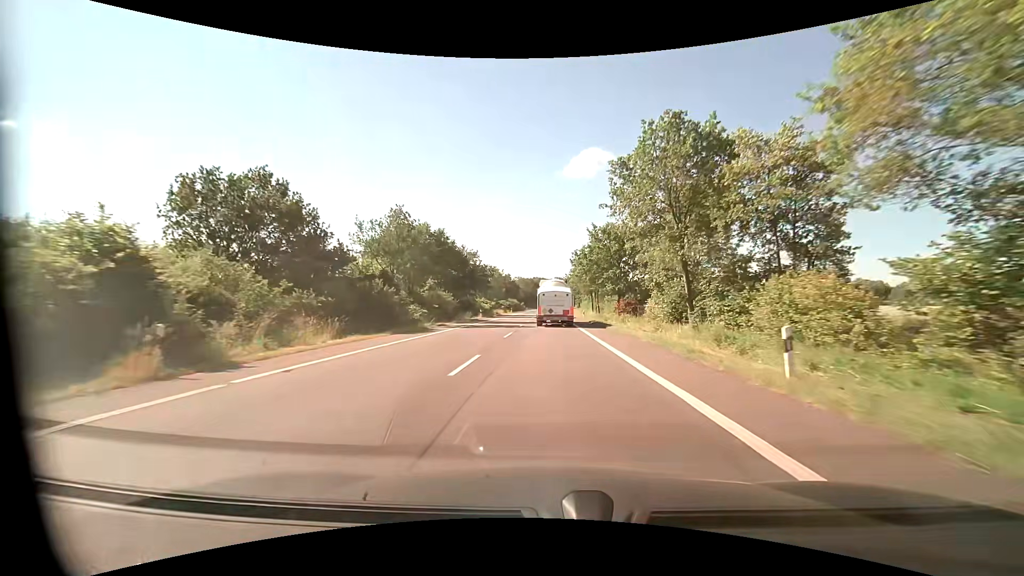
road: primary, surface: asphalt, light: Day
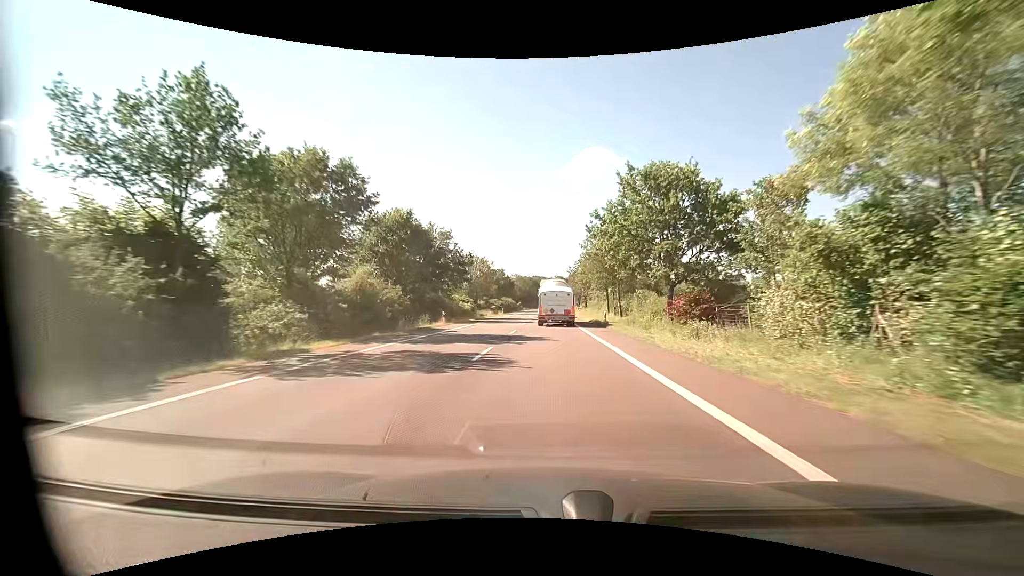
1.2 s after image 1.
(+0.1, +21.8) m; 0°
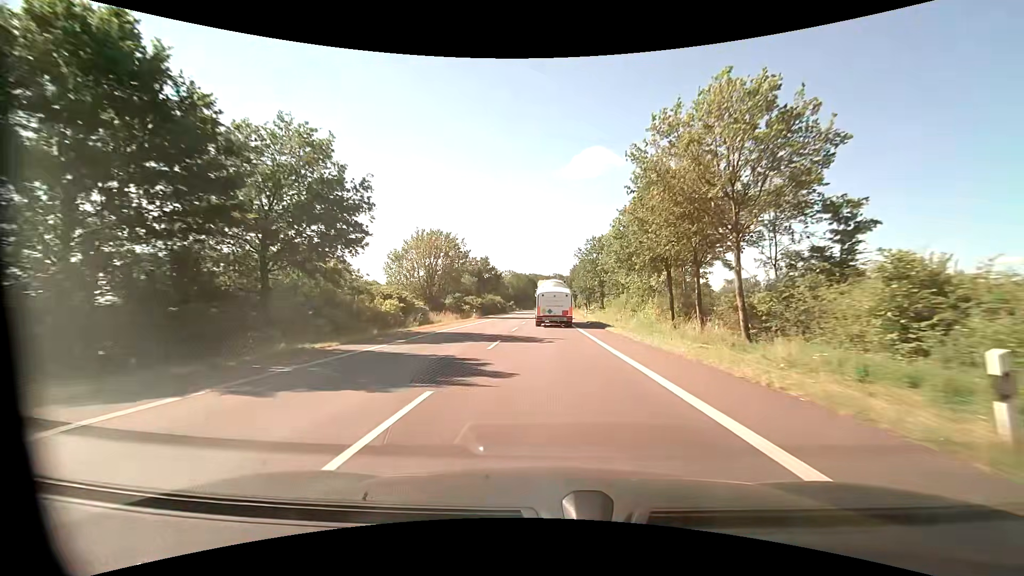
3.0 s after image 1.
(-0.1, +32.6) m; 0°
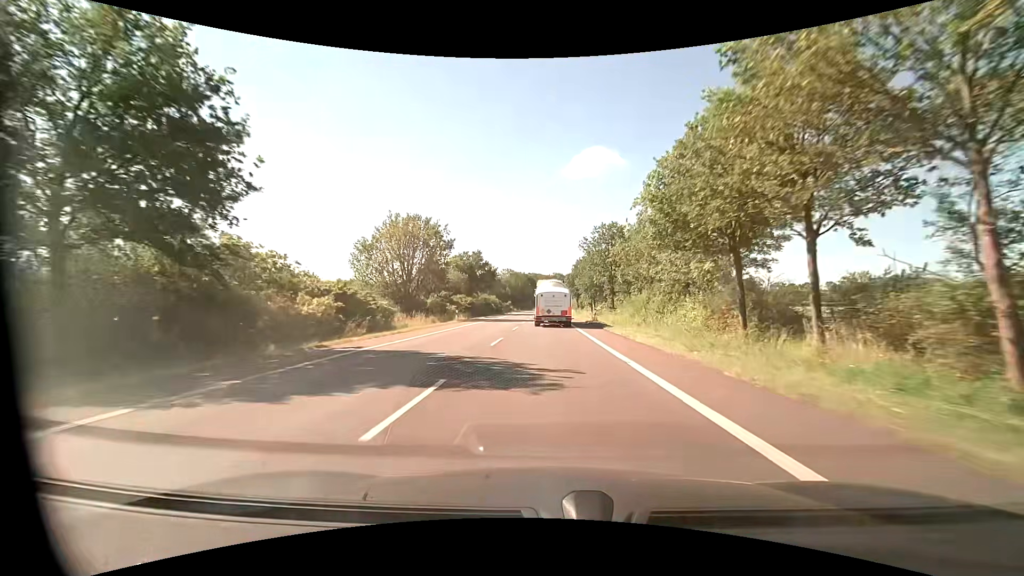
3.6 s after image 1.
(+0.1, +10.9) m; 0°
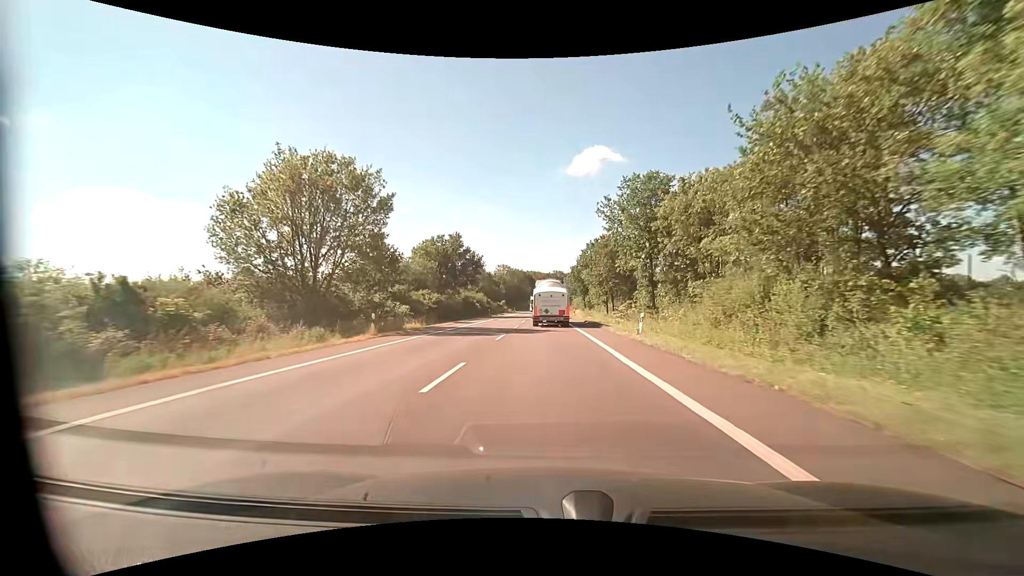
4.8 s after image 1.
(0.0, +21.7) m; 0°
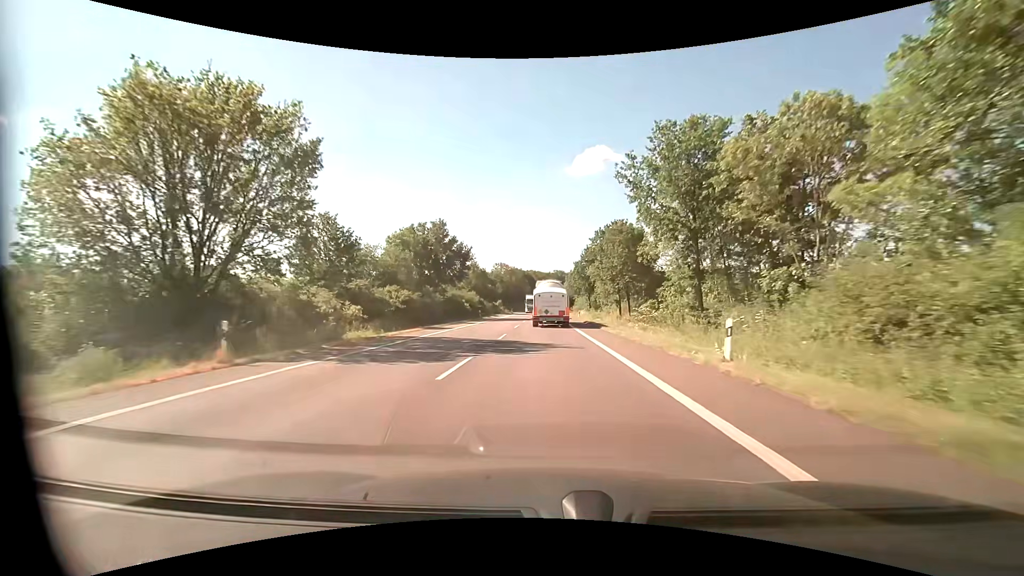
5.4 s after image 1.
(0.0, +10.8) m; 0°
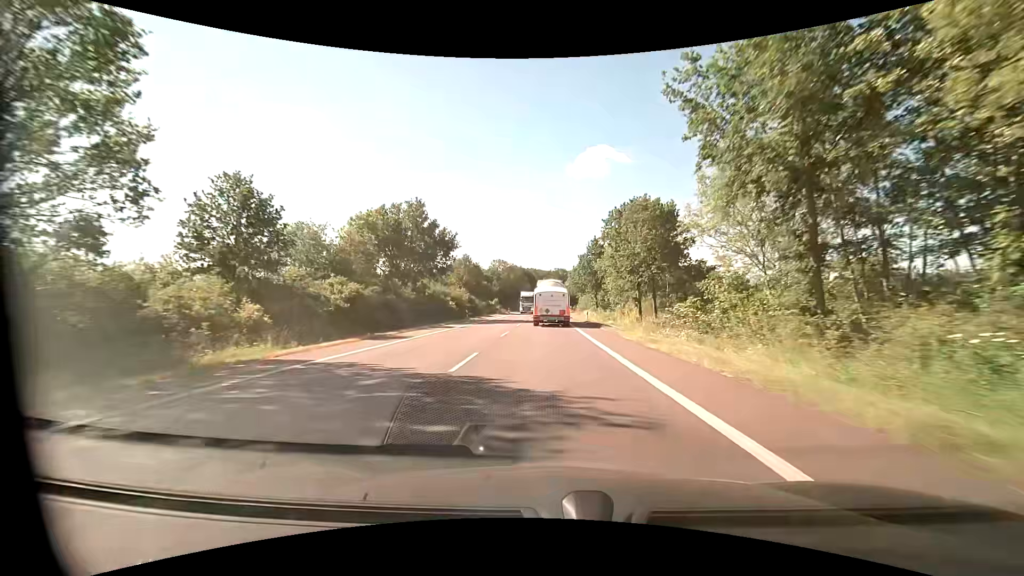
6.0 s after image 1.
(0.0, +10.9) m; 0°
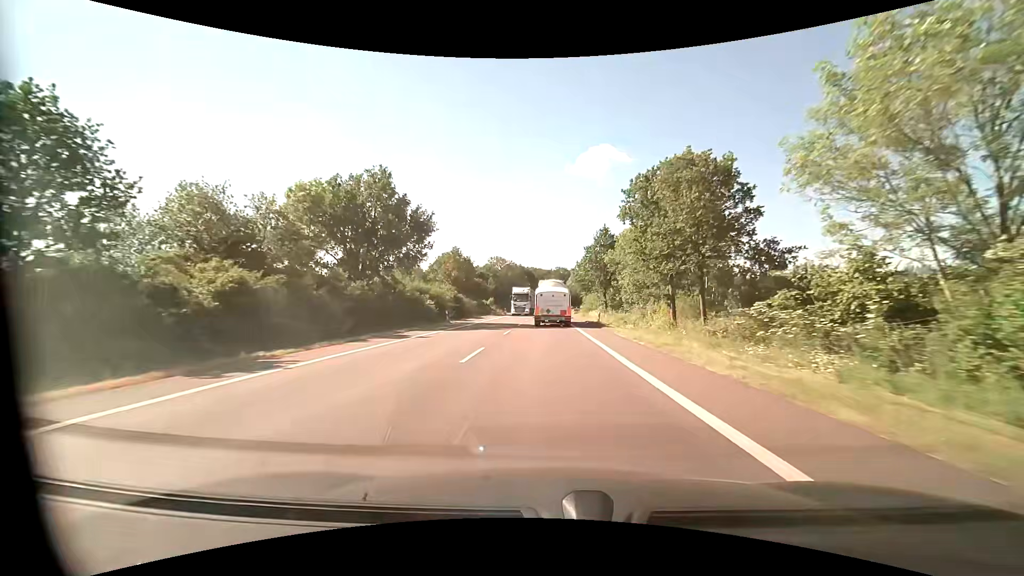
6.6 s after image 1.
(0.0, +10.7) m; 0°
(0, +10) (0, +20) (0, +30) (0, +40) (0, +50) (0, +60) (0, +70) (+1, +80) (+1, +90) (+1, +100) m
